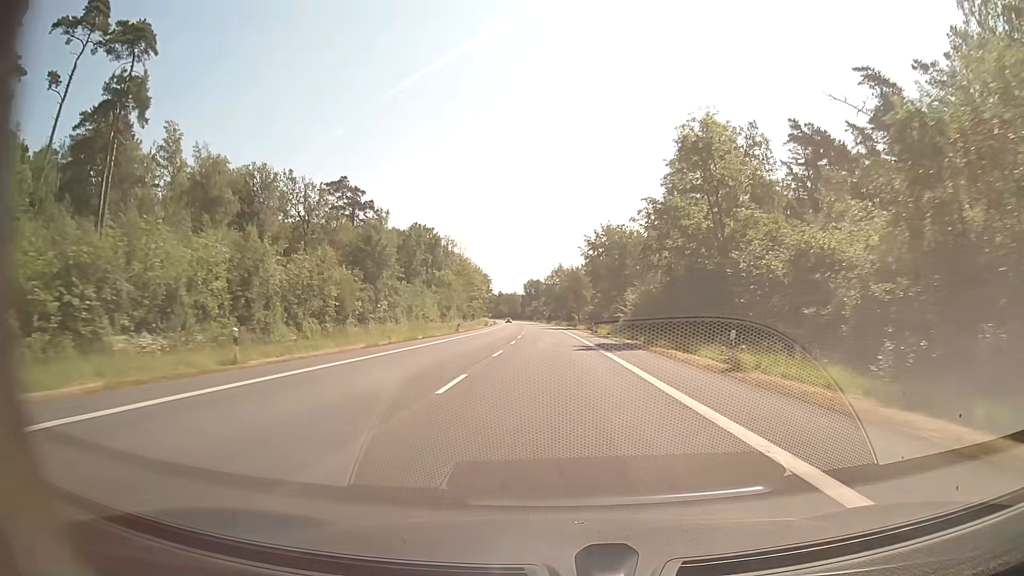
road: secondary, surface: asphalt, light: Day
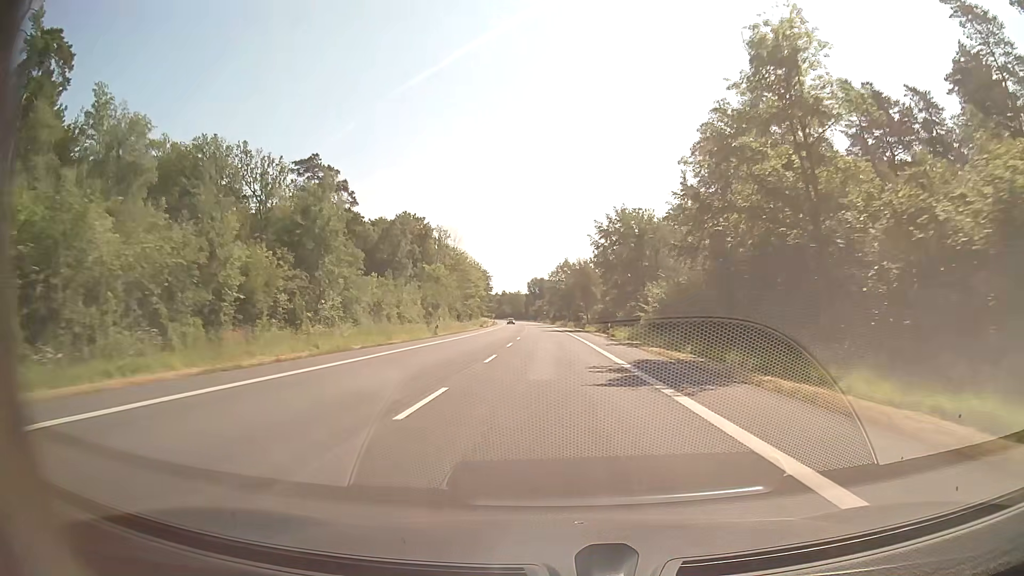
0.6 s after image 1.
(-0.1, +15.1) m; 0°
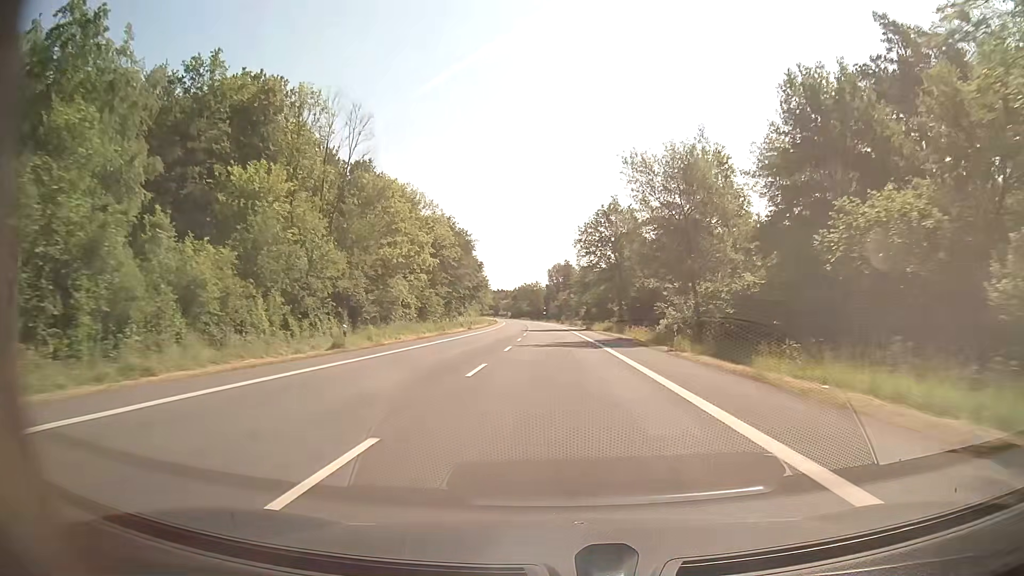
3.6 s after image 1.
(-1.7, +76.9) m; -2°
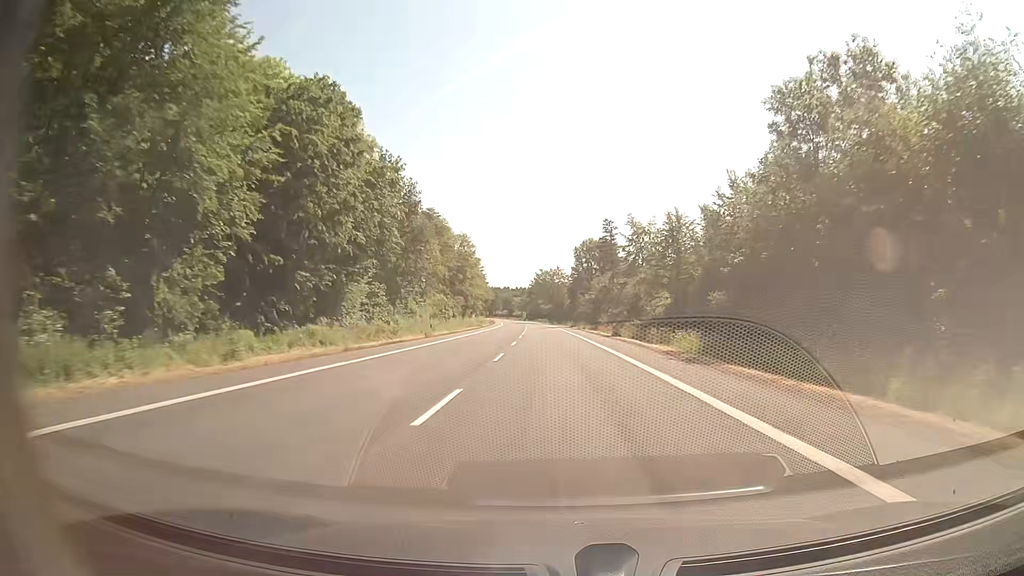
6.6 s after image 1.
(-1.6, +78.2) m; -2°
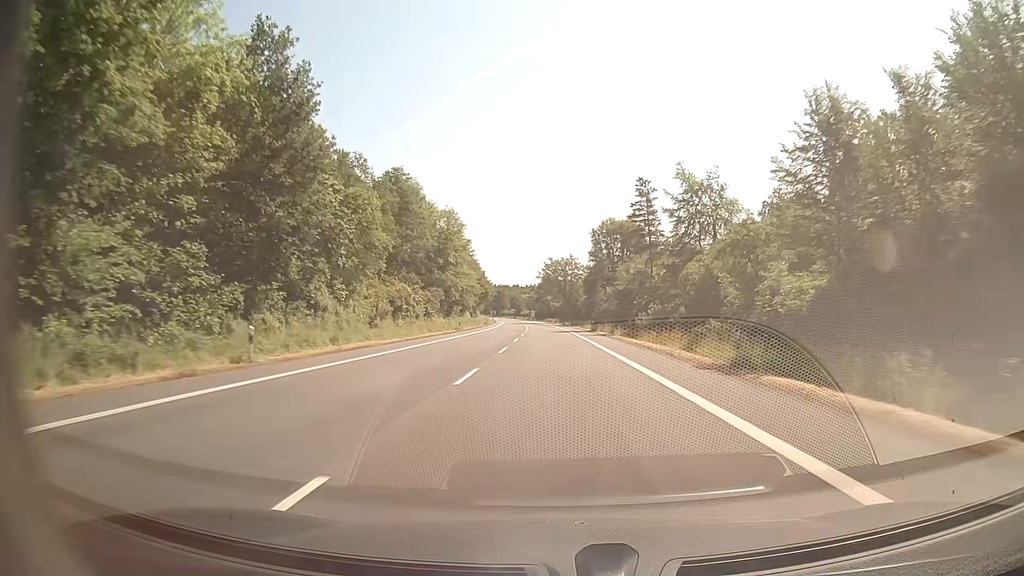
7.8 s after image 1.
(-0.2, +31.5) m; -1°
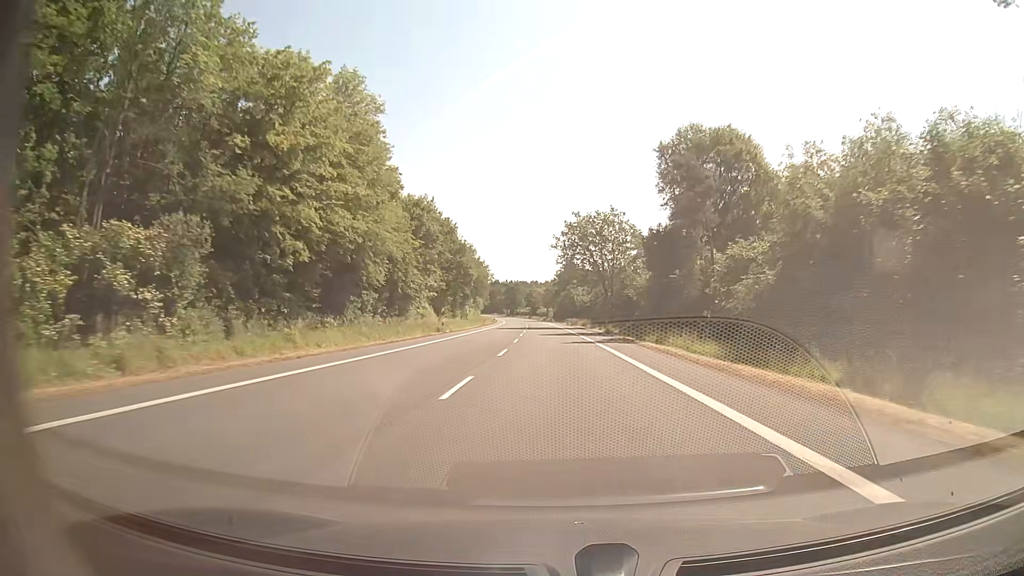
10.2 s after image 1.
(-1.1, +63.1) m; -2°
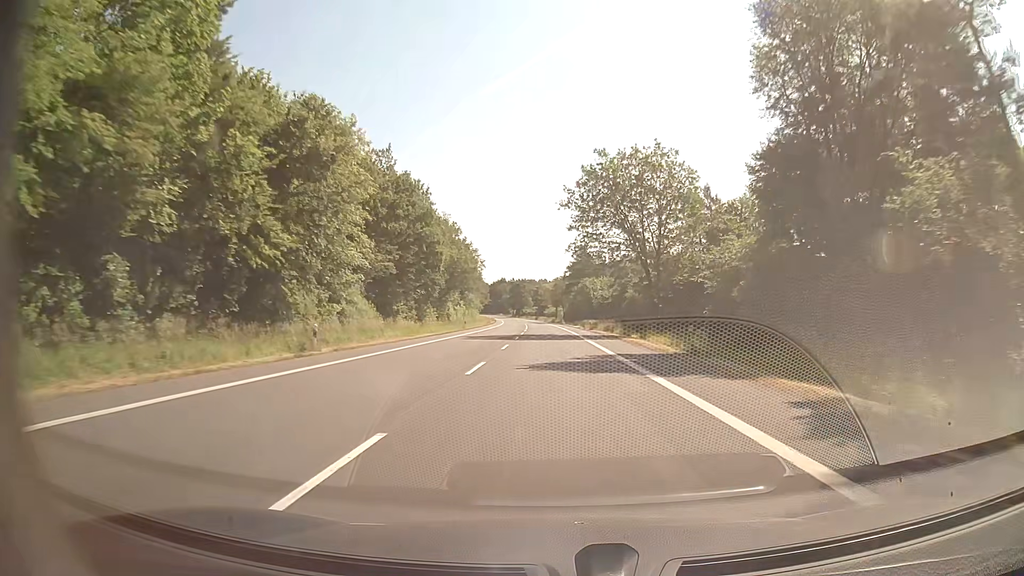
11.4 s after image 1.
(-0.3, +31.6) m; -1°
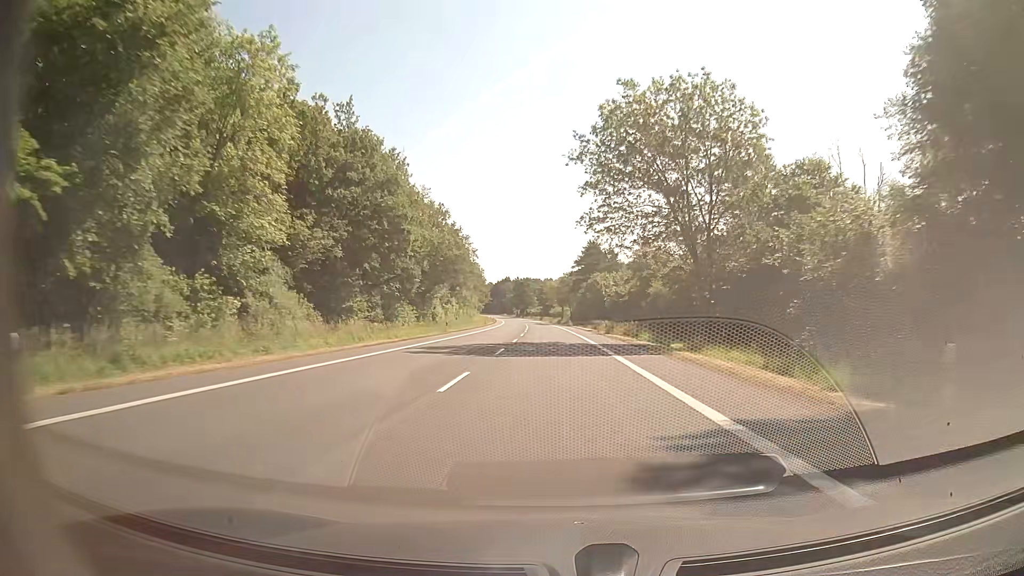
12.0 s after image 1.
(-0.1, +15.8) m; -1°
(0, +10) (0, +20) (0, +30) (0, +40) (-1, +50) (-1, +60) (-1, +70) (-2, +80) (-2, +90) (-2, +100) m
